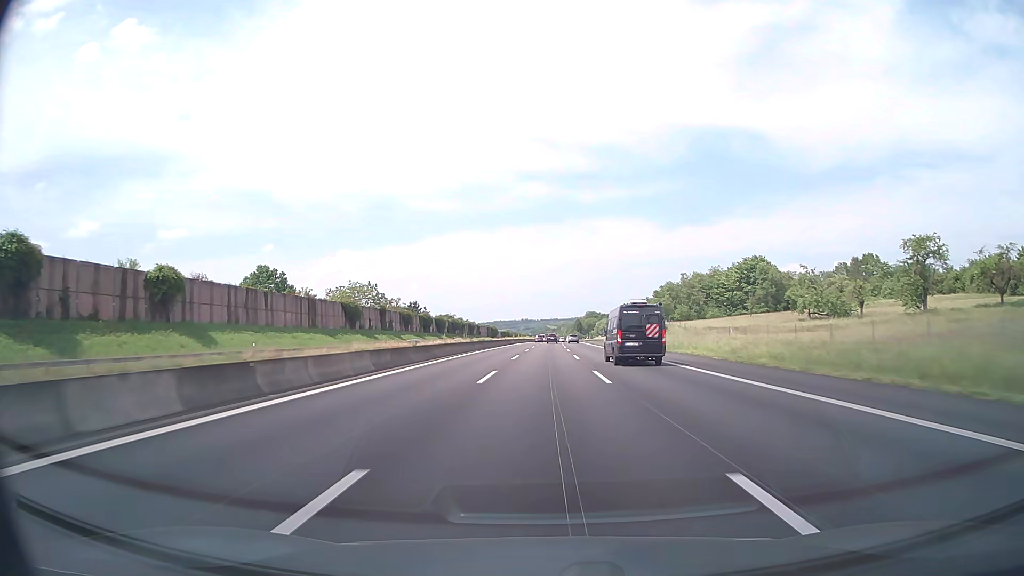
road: motorway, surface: asphalt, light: Day
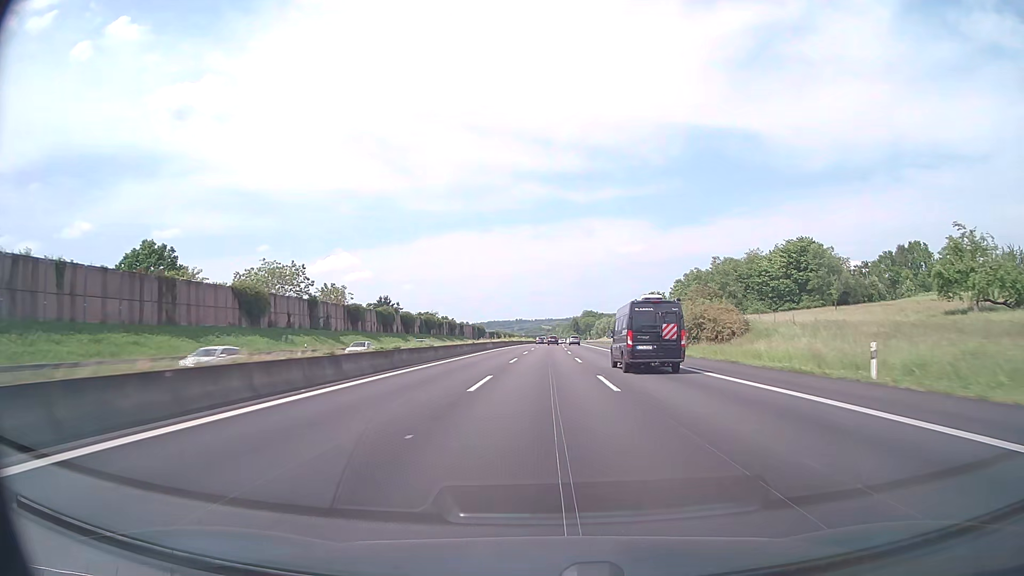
(+0.1, +38.7) m; 0°
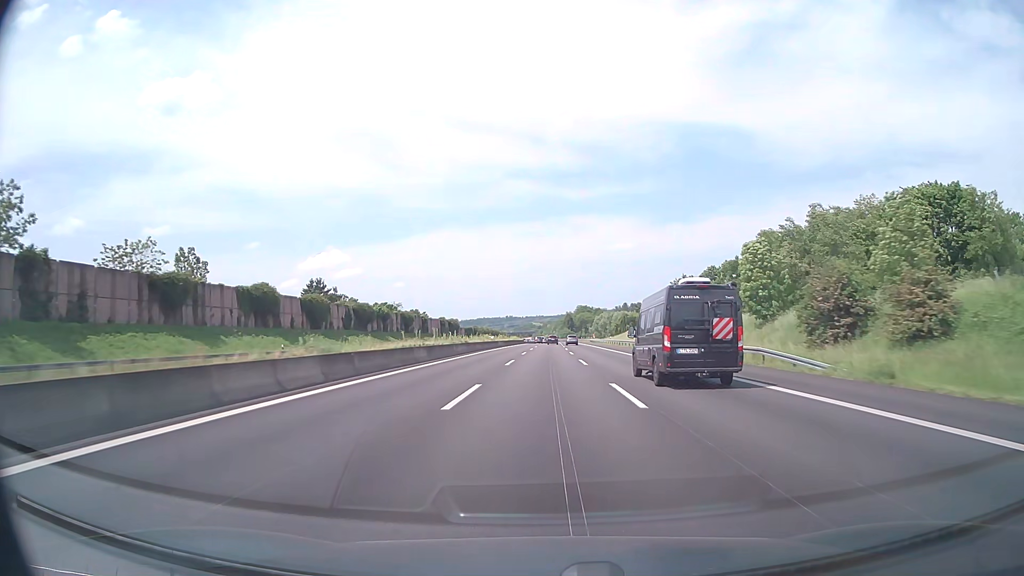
(+0.3, +58.2) m; +1°
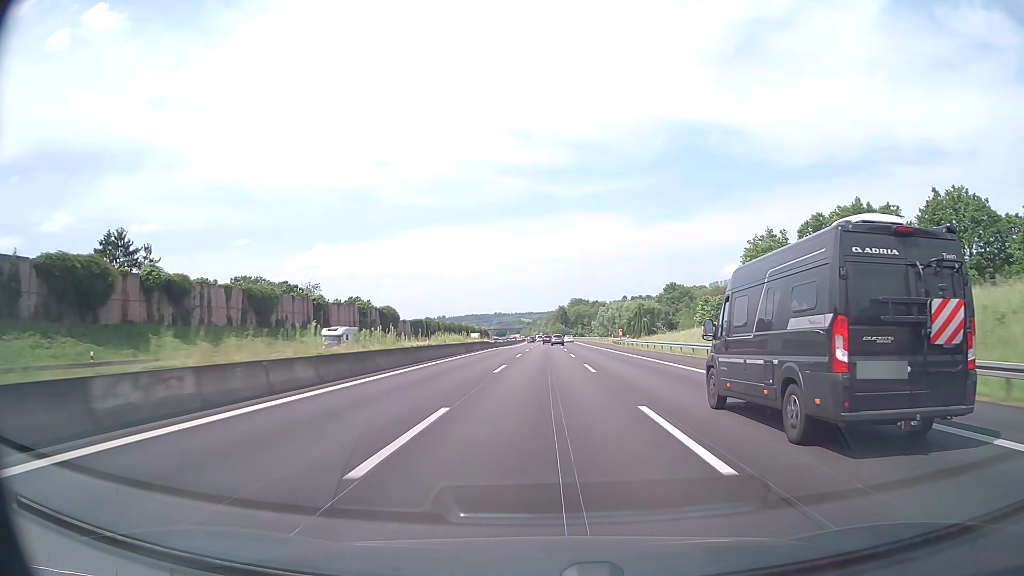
(+0.7, +77.6) m; +1°
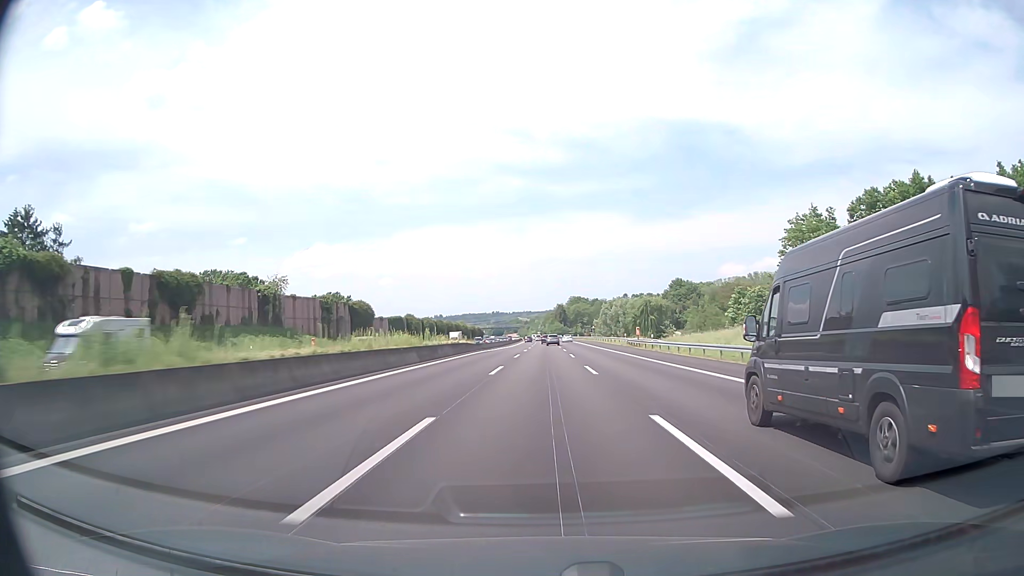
(0.0, +19.4) m; 0°
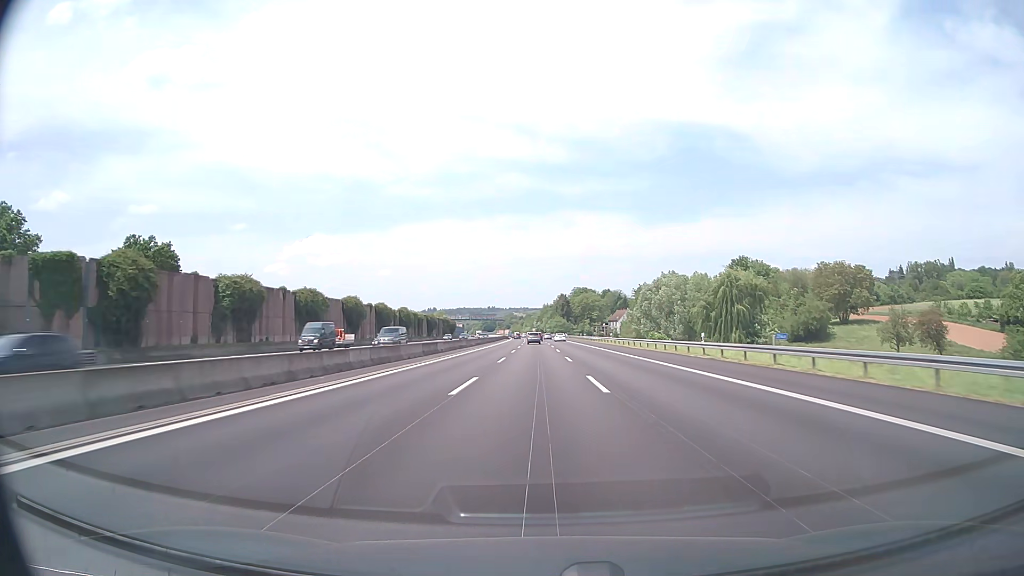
(+0.3, +97.1) m; 0°
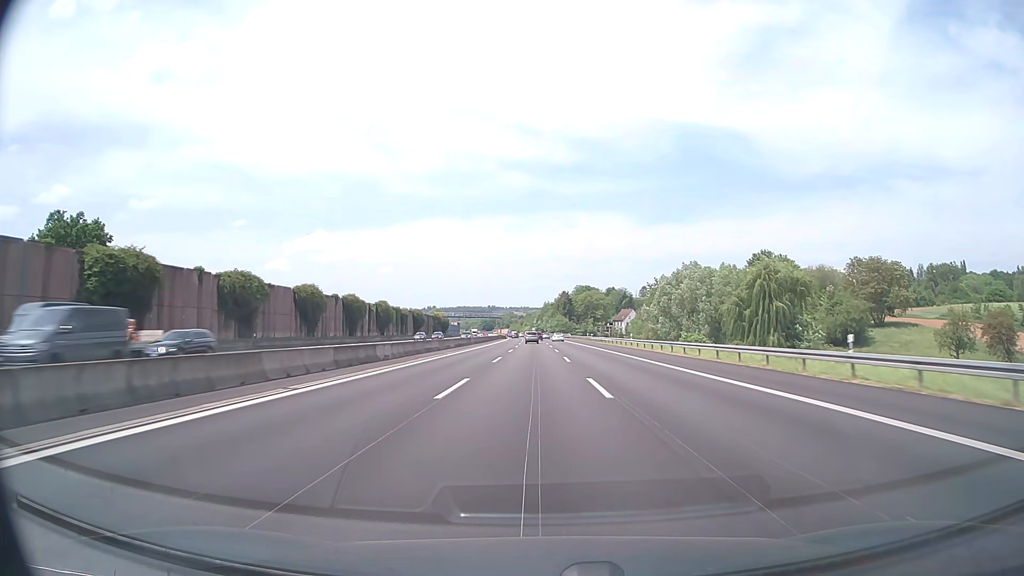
(0.0, +19.4) m; 0°
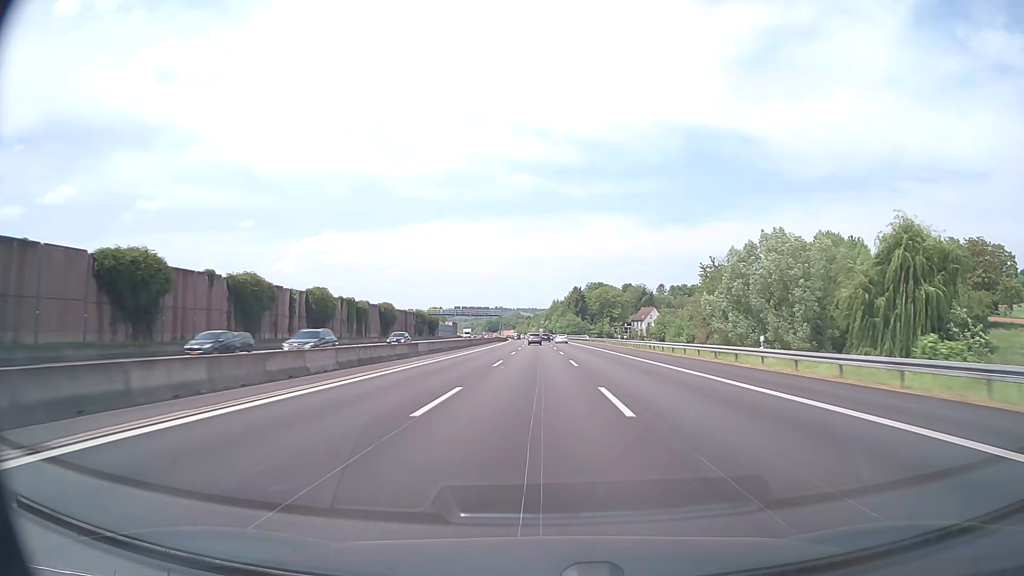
(-0.2, +38.8) m; -1°
(0, +10) (0, +20) (0, +30) (0, +40) (0, +50) (0, +60) (0, +70) (-1, +80) (-1, +90) (-1, +100) m
